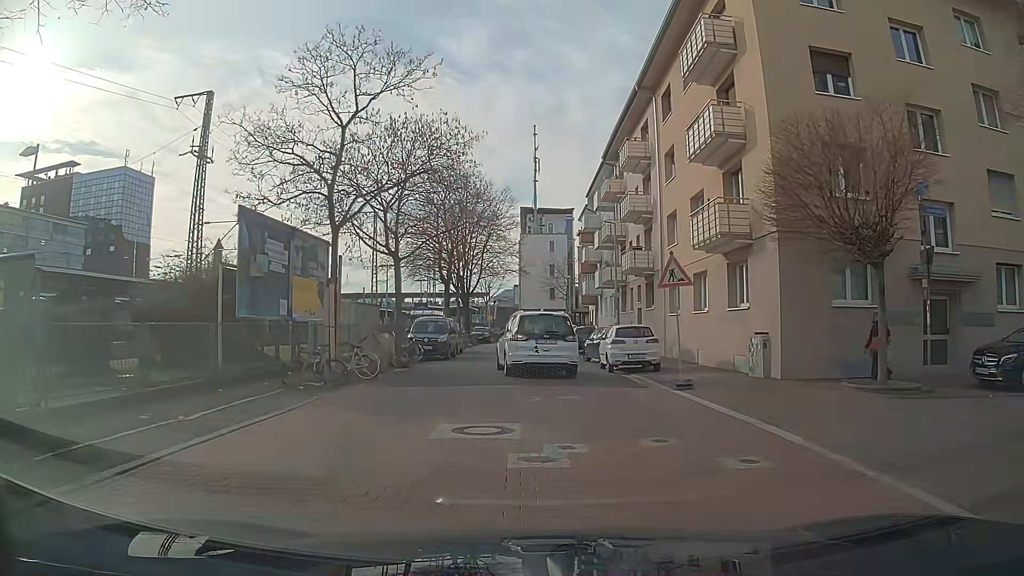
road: residential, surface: asphalt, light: Day
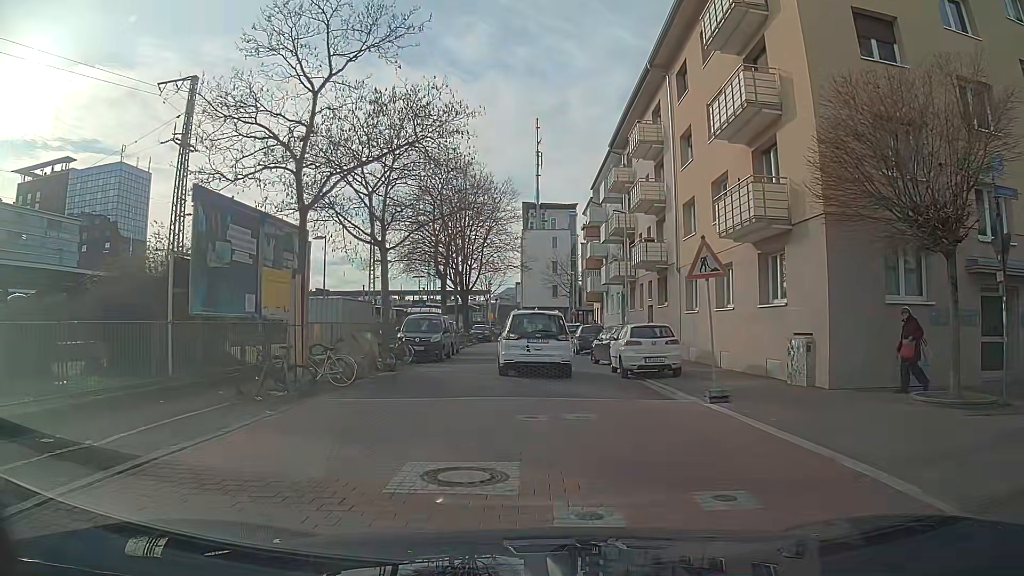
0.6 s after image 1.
(0.0, +2.6) m; -1°
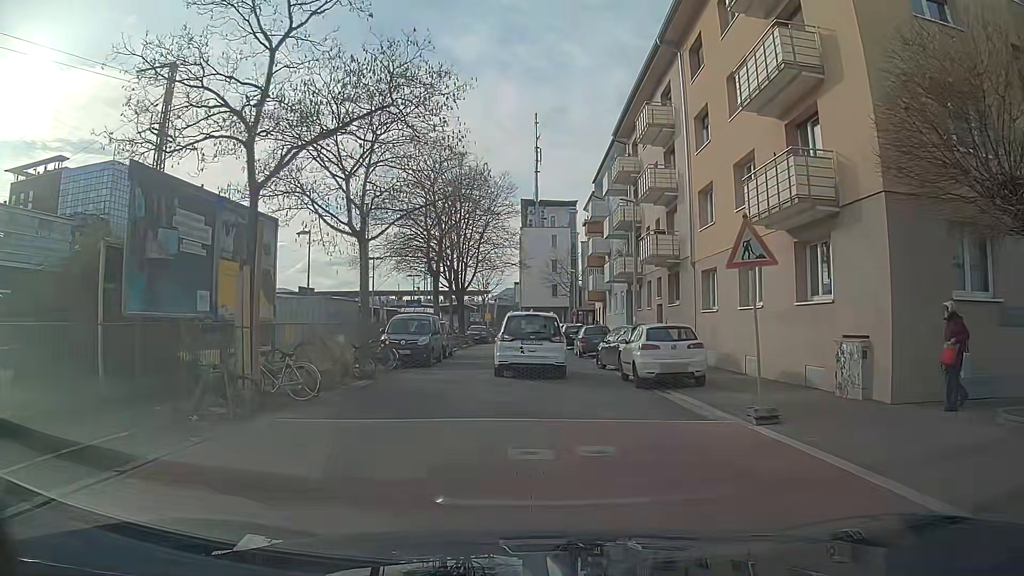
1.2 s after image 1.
(0.0, +2.6) m; 0°
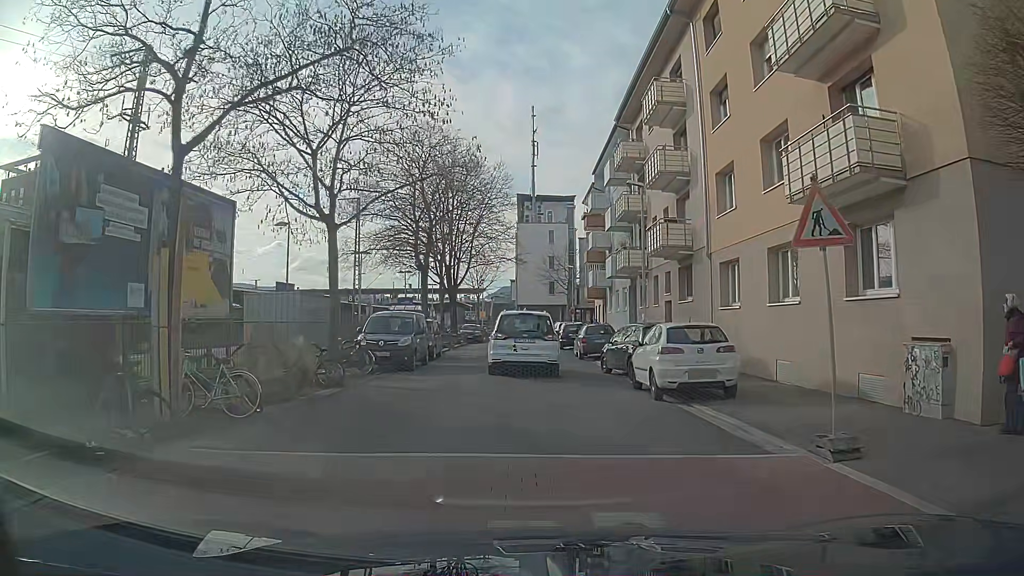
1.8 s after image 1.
(0.0, +2.7) m; +1°
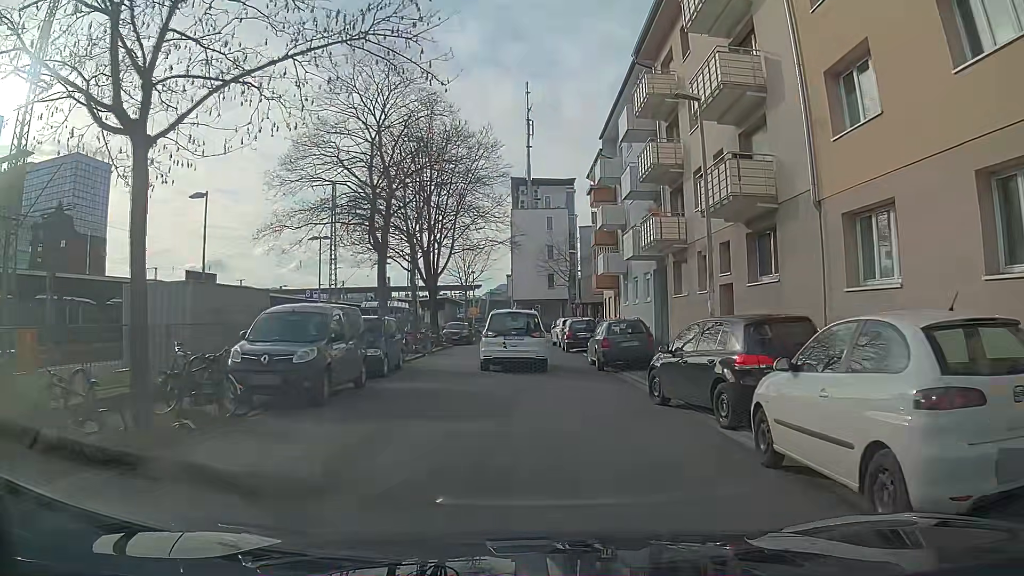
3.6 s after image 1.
(+0.2, +8.8) m; +2°
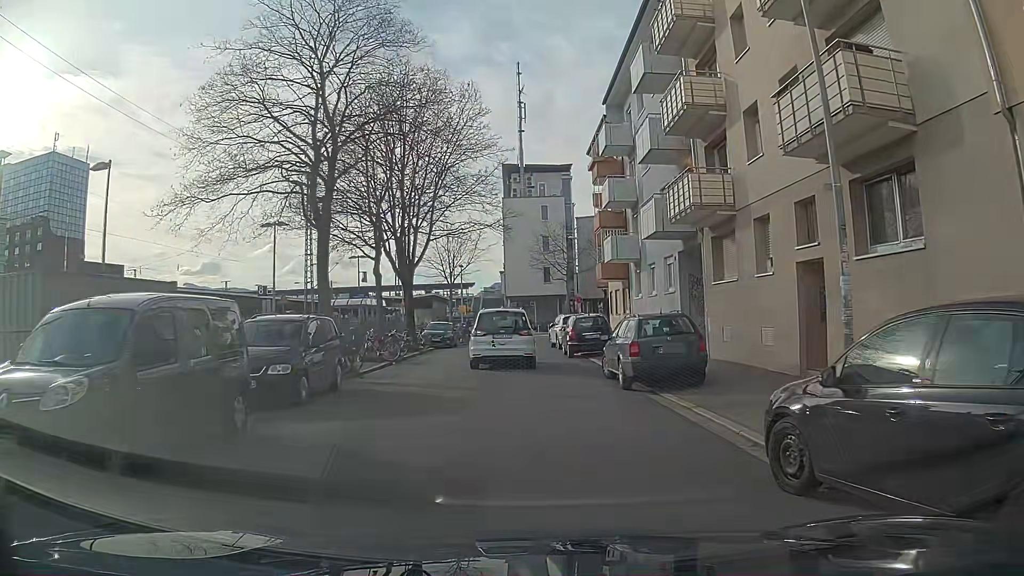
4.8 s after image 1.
(0.0, +6.4) m; +1°
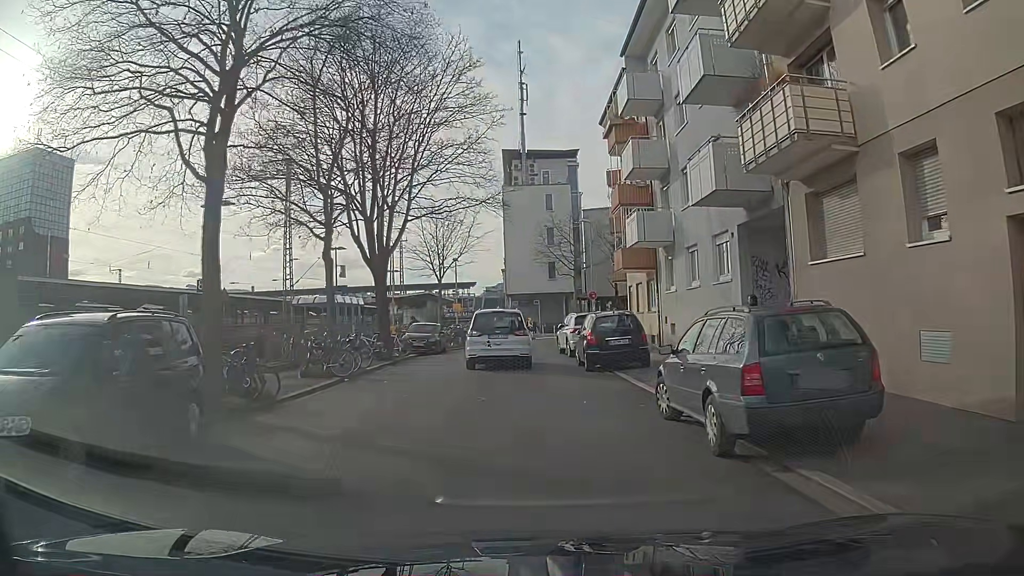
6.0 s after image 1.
(0.0, +6.8) m; -1°
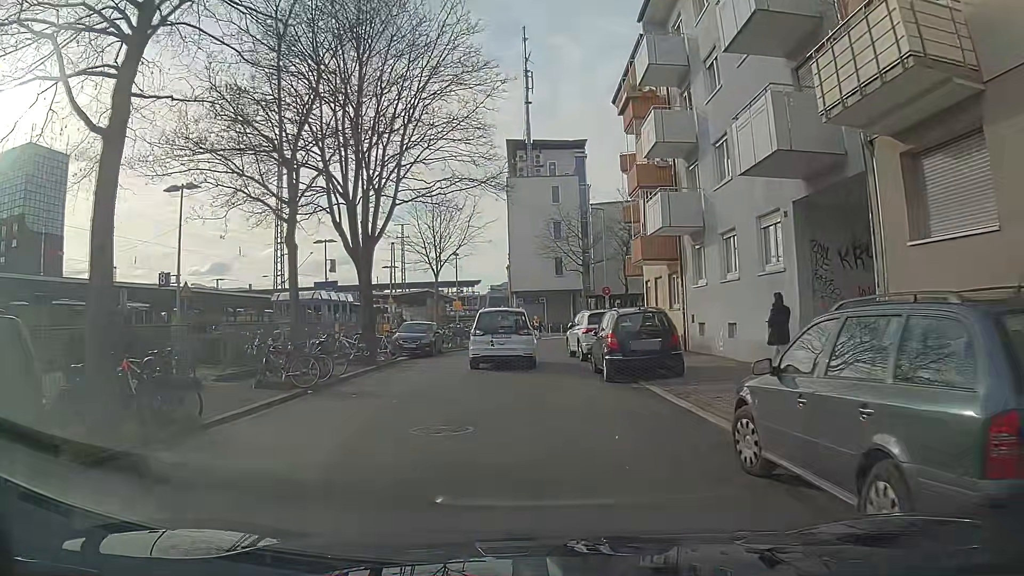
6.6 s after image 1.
(0.0, +3.5) m; -1°
(0, +10) (0, +20) (0, +30) (+3, +40) (+7, +49) (+12, +58) (+16, +67) (+20, +76) (+24, +85) (+28, +94) m
